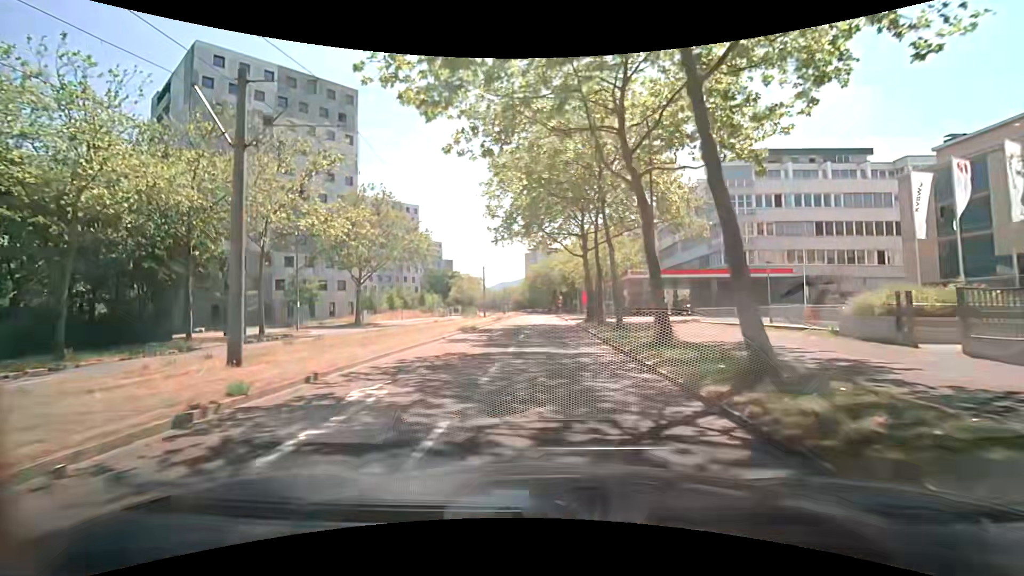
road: tertiary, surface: asphalt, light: Day
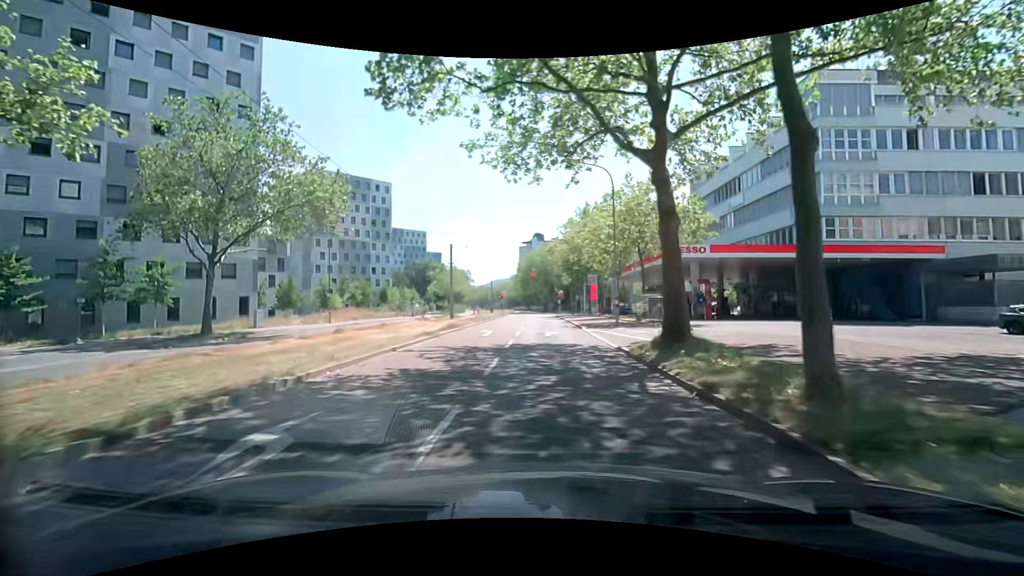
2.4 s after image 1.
(+0.4, +22.9) m; +2°
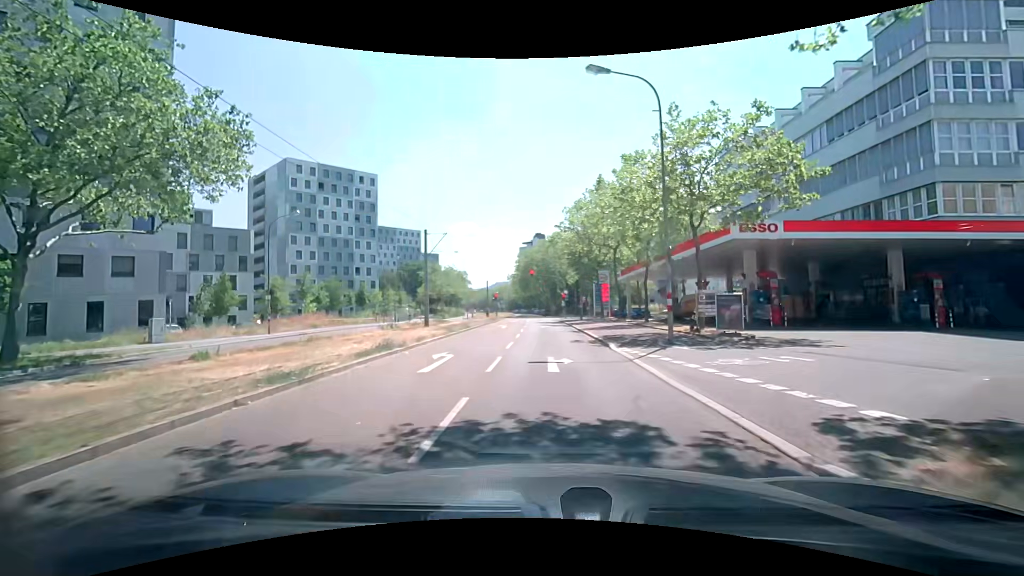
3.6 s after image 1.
(0.0, +11.1) m; -1°
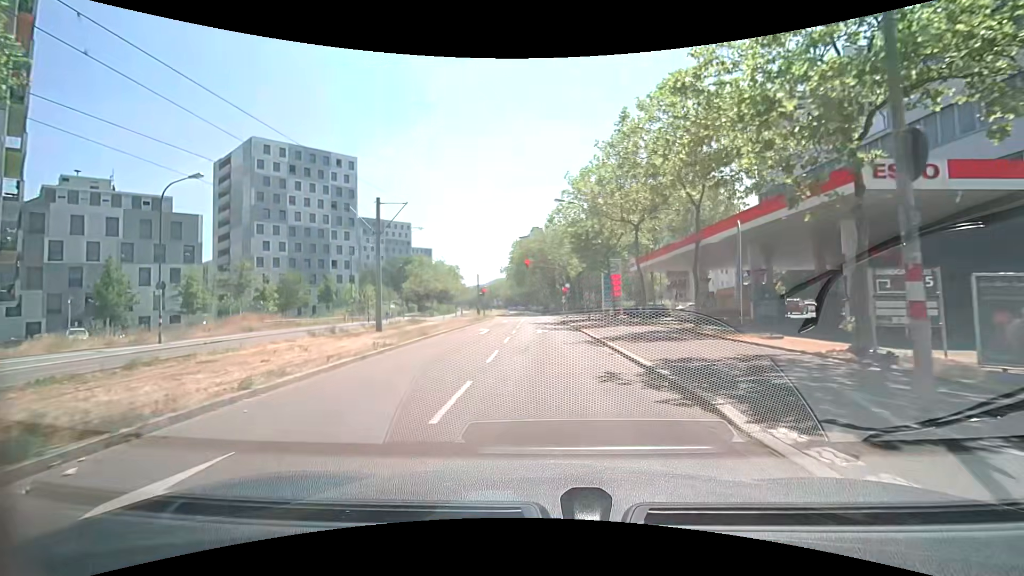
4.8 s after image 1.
(+0.1, +10.5) m; +1°
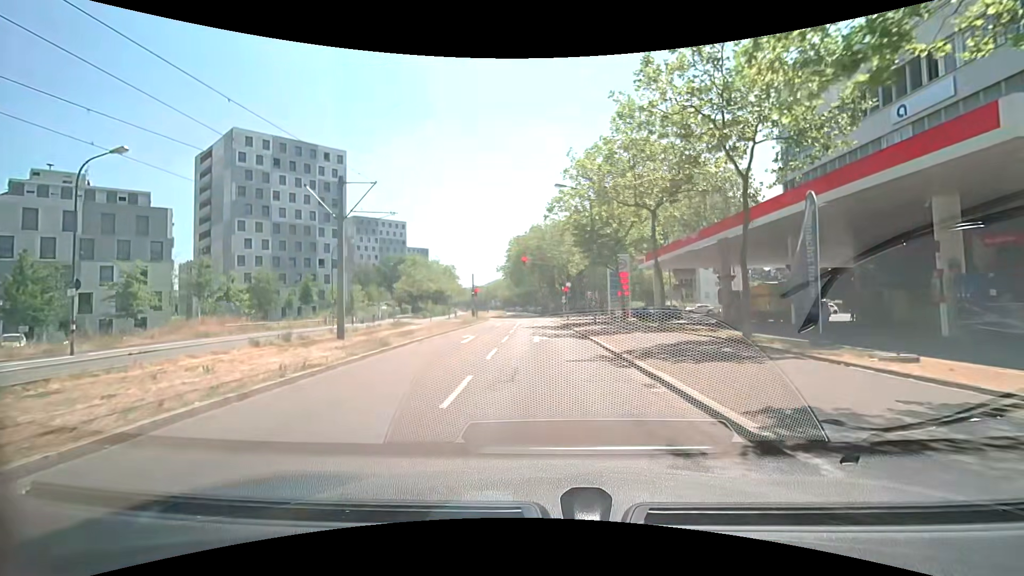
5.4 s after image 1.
(0.0, +5.0) m; 0°
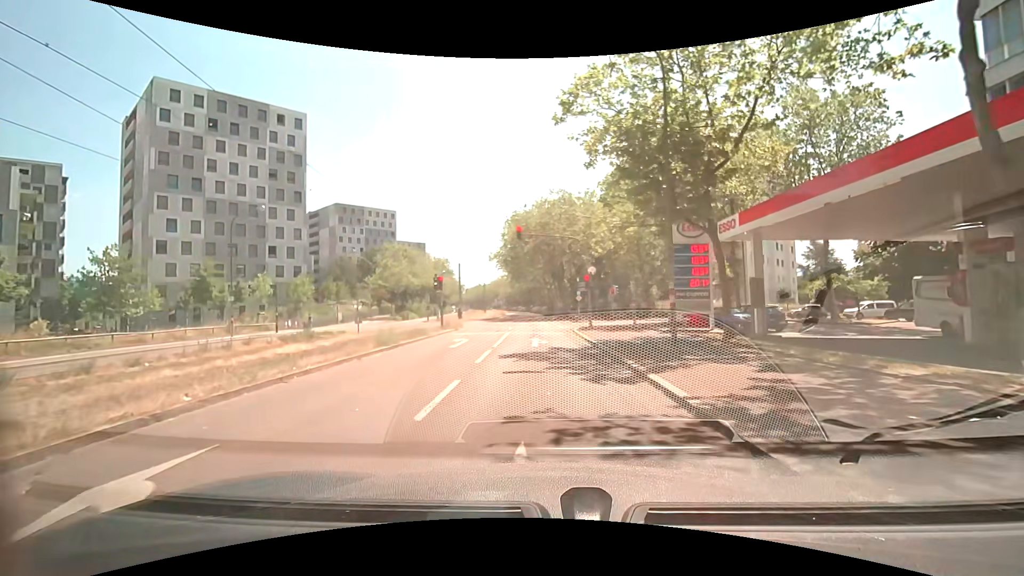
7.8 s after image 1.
(-0.1, +18.4) m; -1°
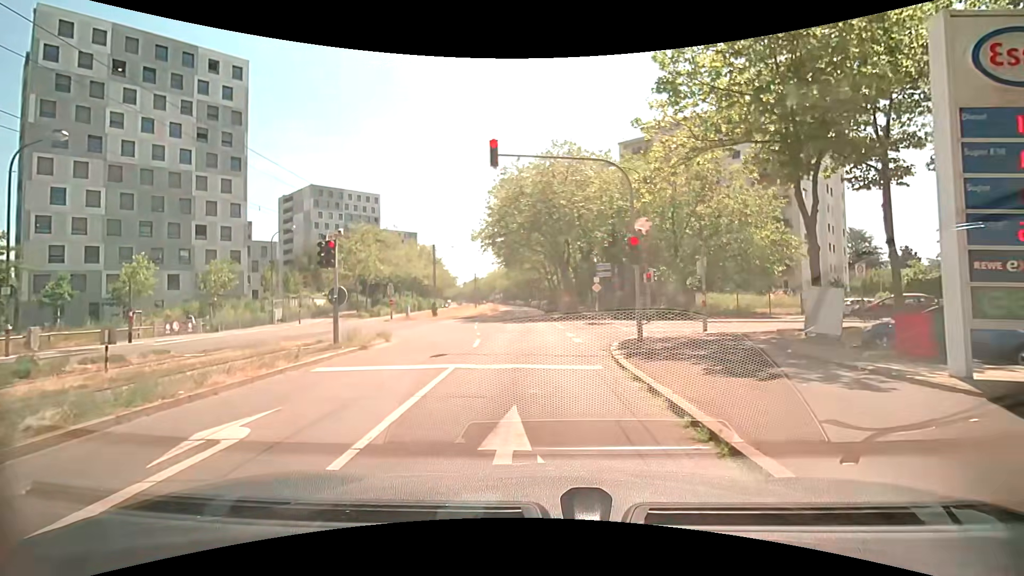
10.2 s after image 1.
(0.0, +14.8) m; +1°
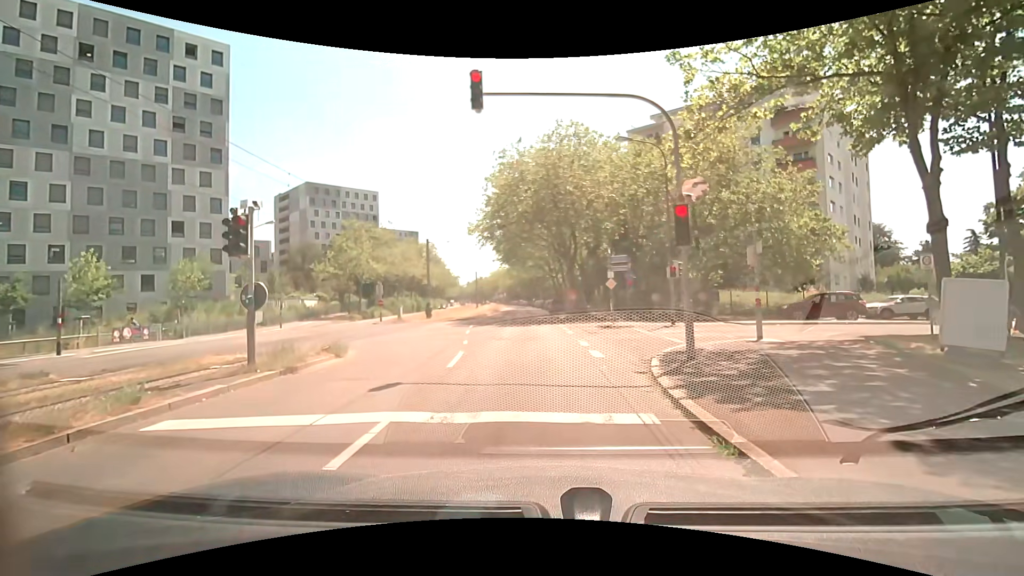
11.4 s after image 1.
(-0.1, +4.2) m; -1°
